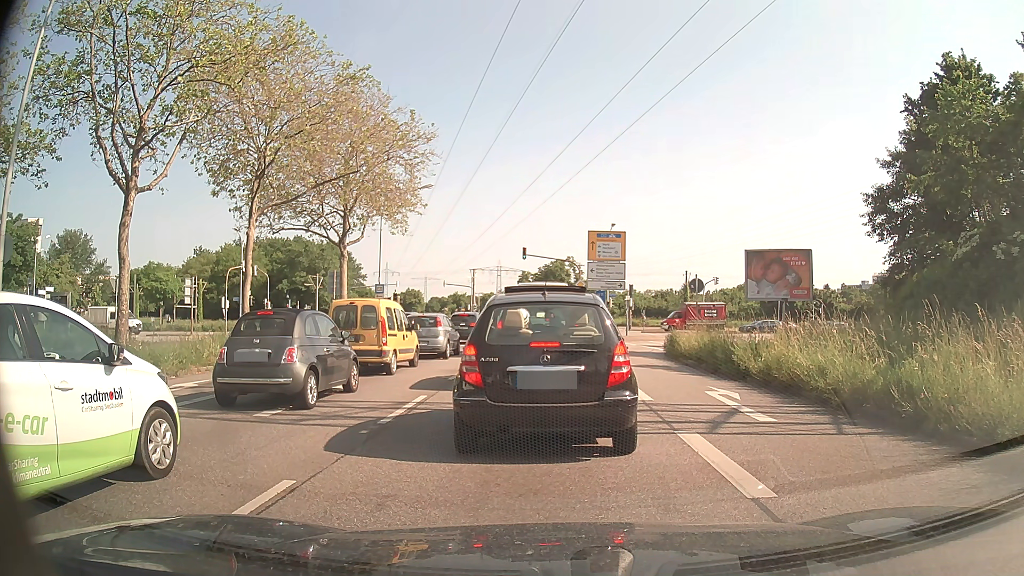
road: primary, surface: asphalt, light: Day
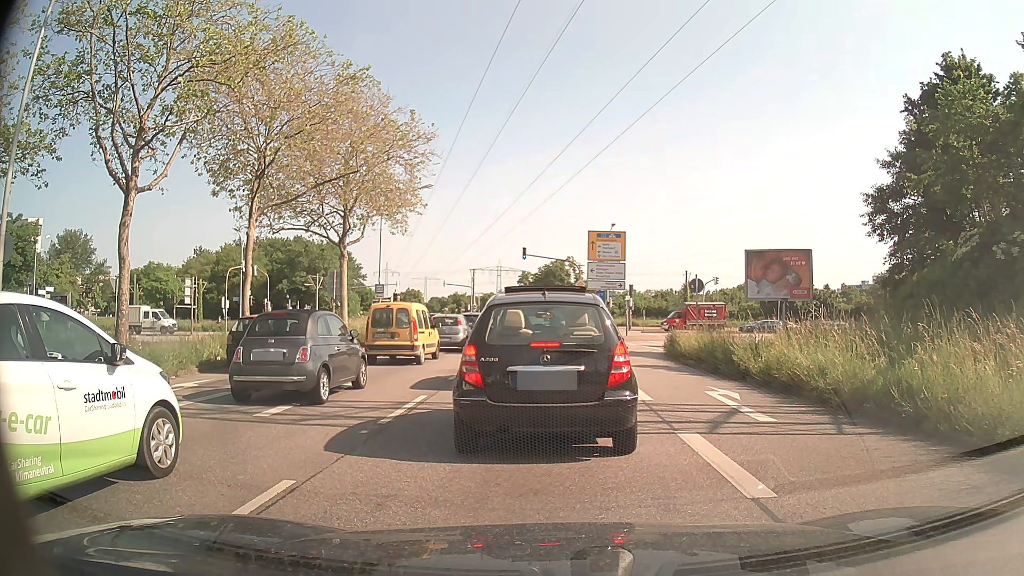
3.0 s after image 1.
(0.0, 0.0) m; 0°
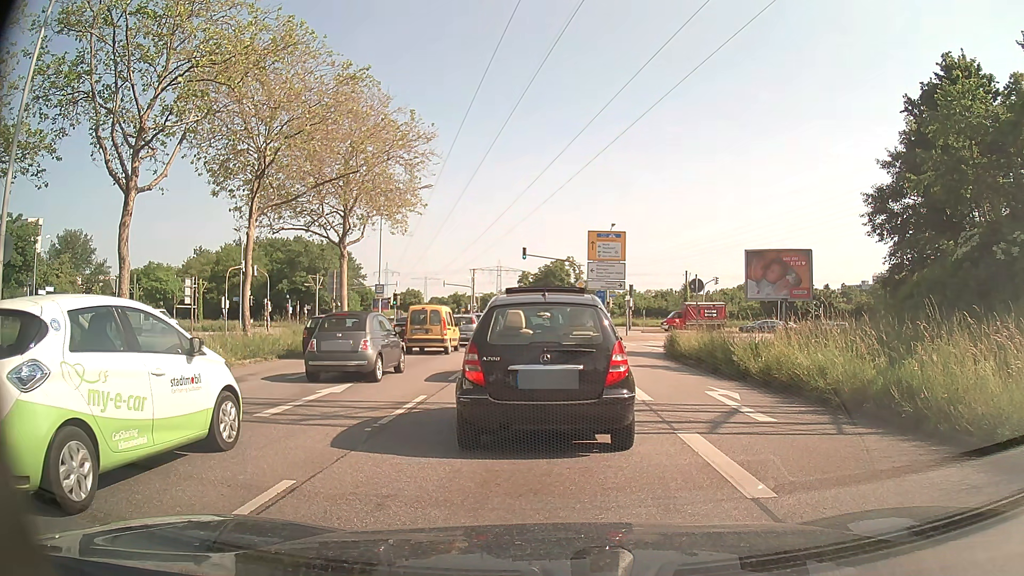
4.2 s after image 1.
(0.0, 0.0) m; 0°
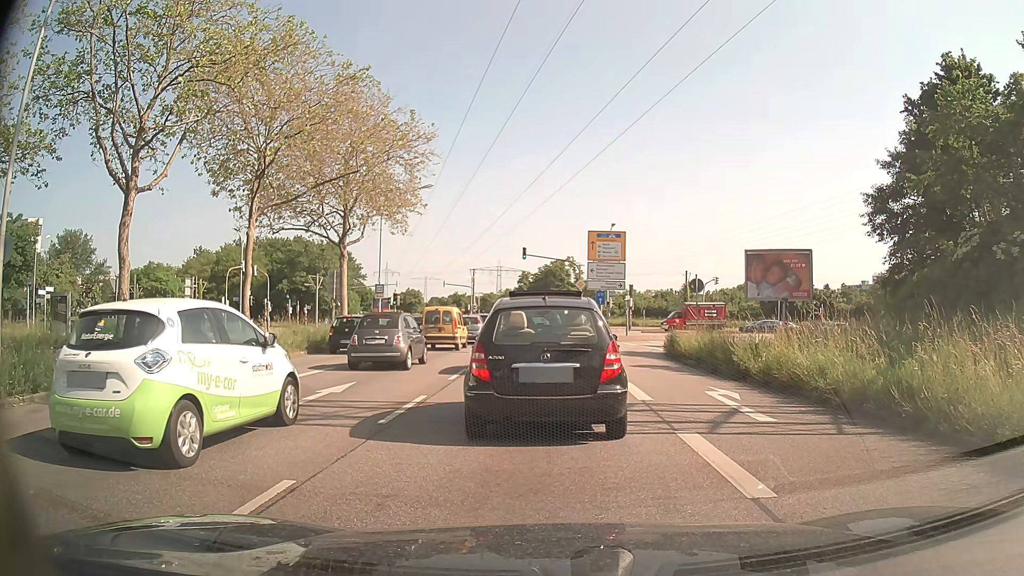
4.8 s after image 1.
(0.0, 0.0) m; 0°
(0, +10) (0, +20) (0, +30) (-1, +40) (-1, +50) (-2, +60) (-2, +70) (-3, +80) (-4, +90) (-5, +100) m
